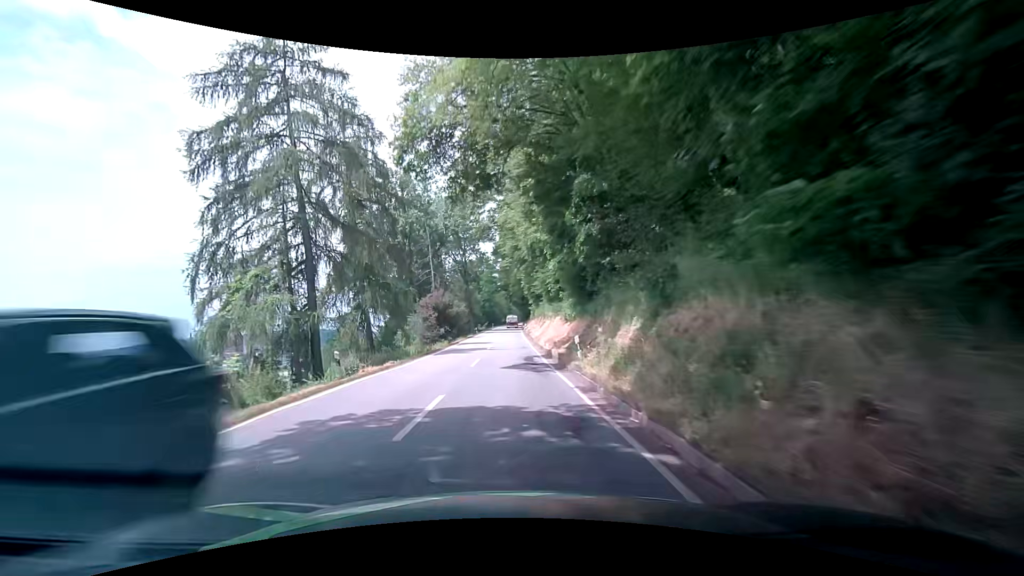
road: secondary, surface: asphalt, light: Day
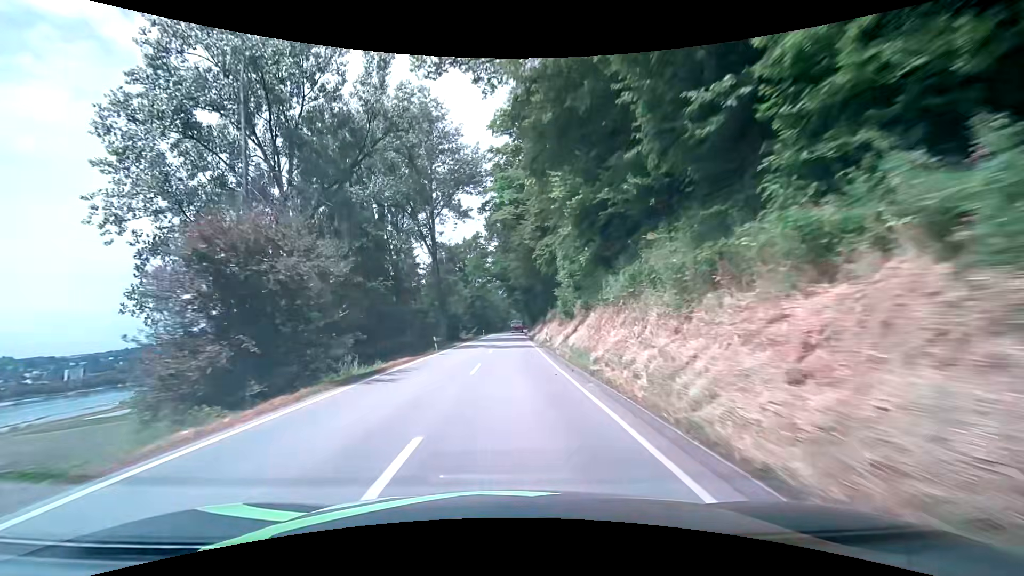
(-0.2, +40.2) m; 0°
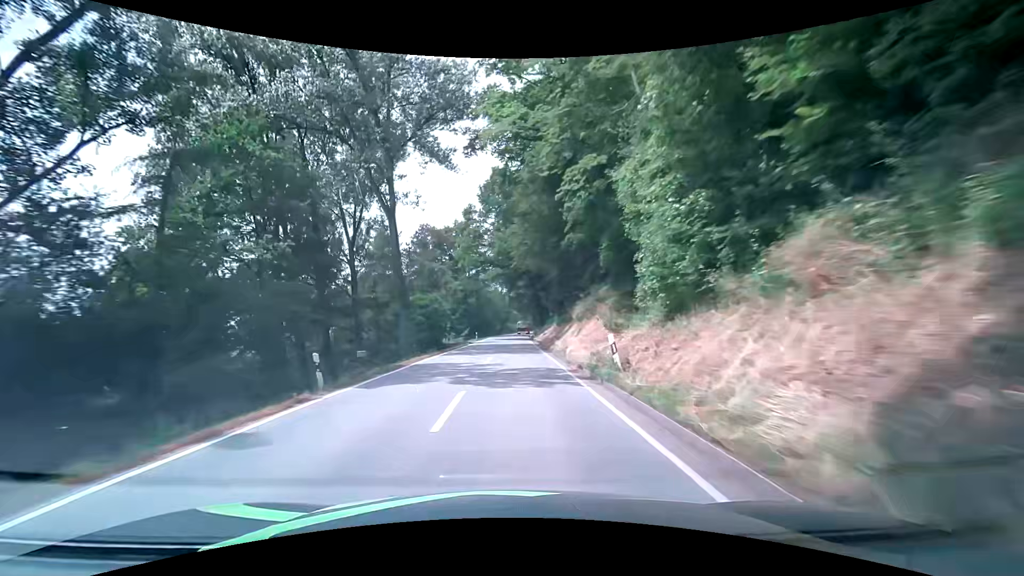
(0.0, +20.0) m; 0°
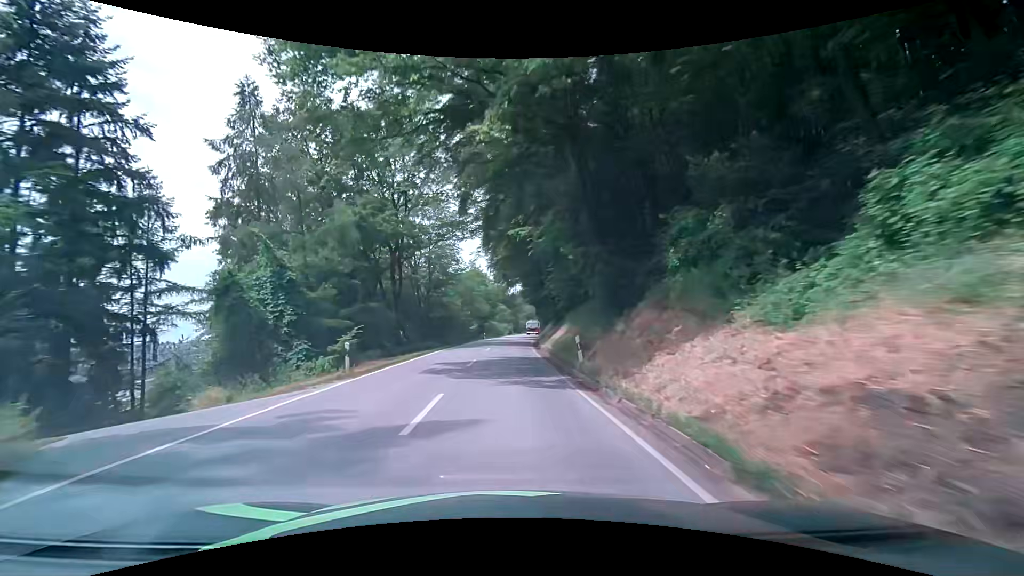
(+1.0, +49.6) m; +2°
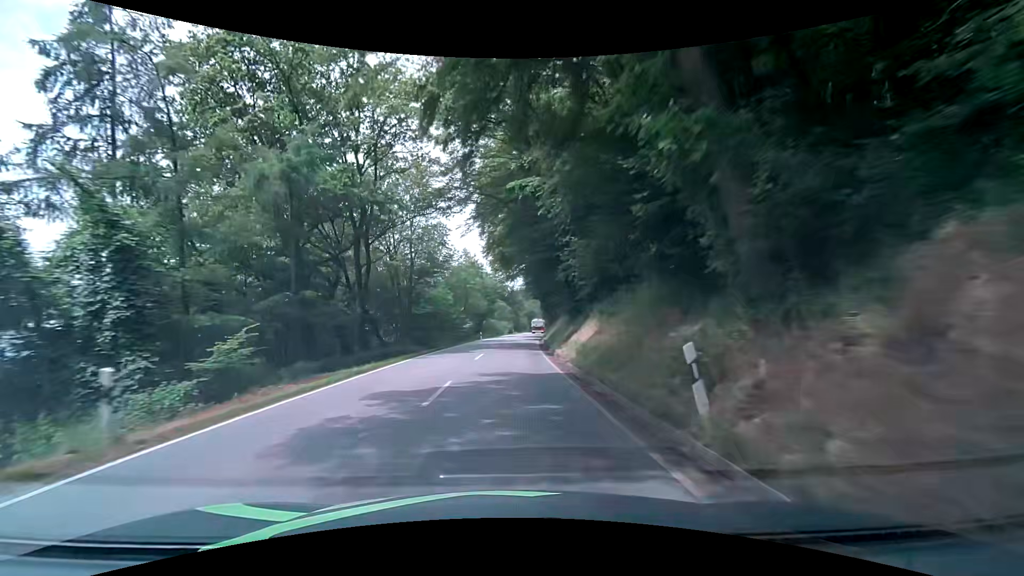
(-0.1, +9.9) m; 0°
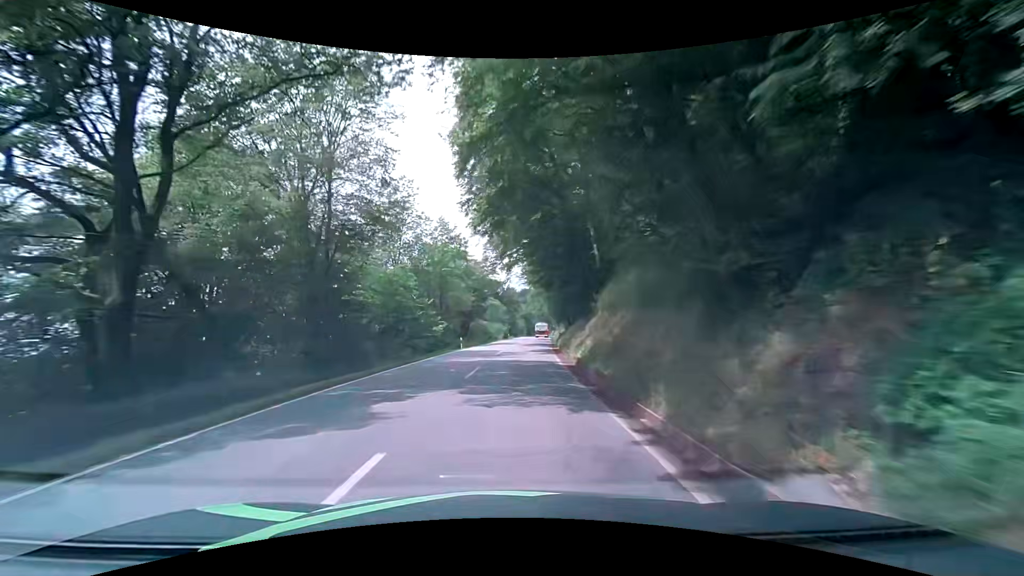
(0.0, +19.7) m; +1°
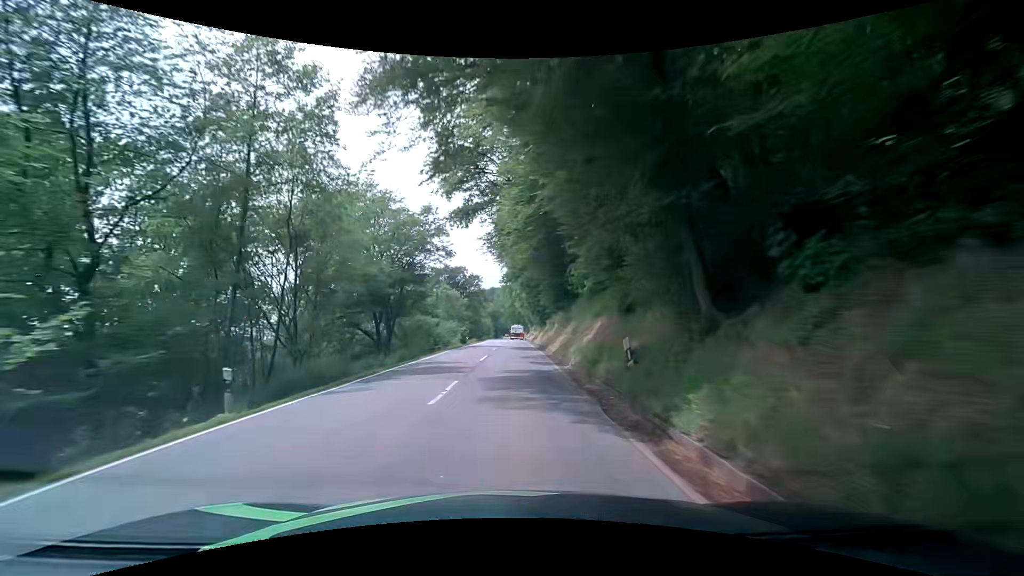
(+0.7, +29.2) m; +3°
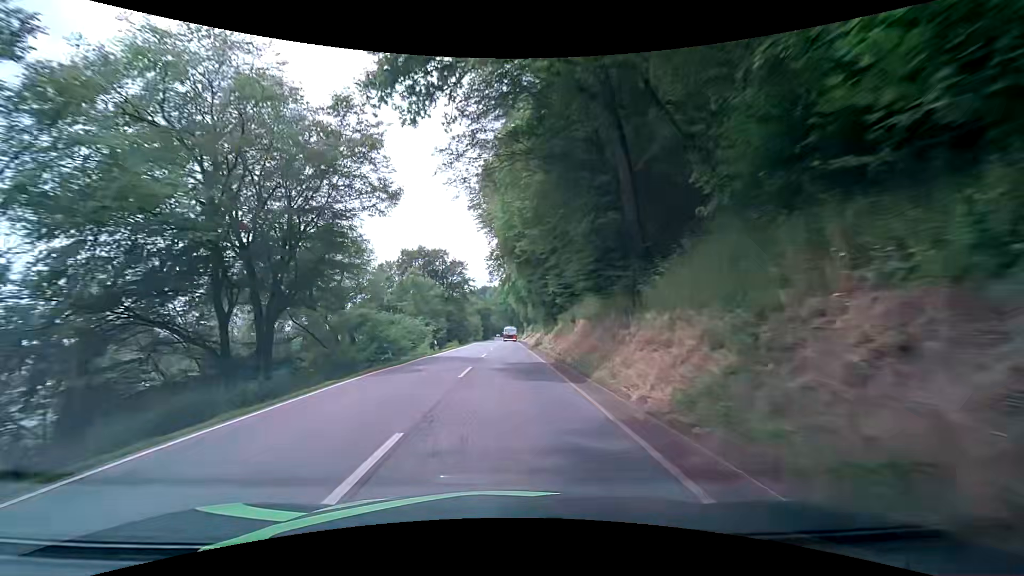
(+0.2, +19.3) m; +1°
(0, +10) (0, +20) (0, +30) (0, +40) (0, +50) (0, +60) (+1, +70) (+1, +80) (+1, +90) (+1, +100) m
